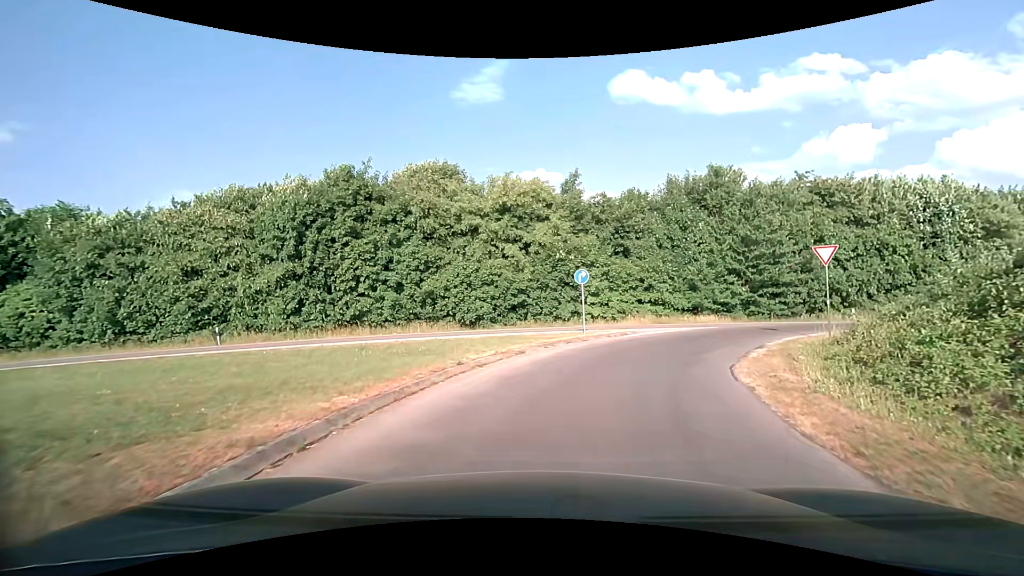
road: secondary_link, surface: asphalt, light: Day
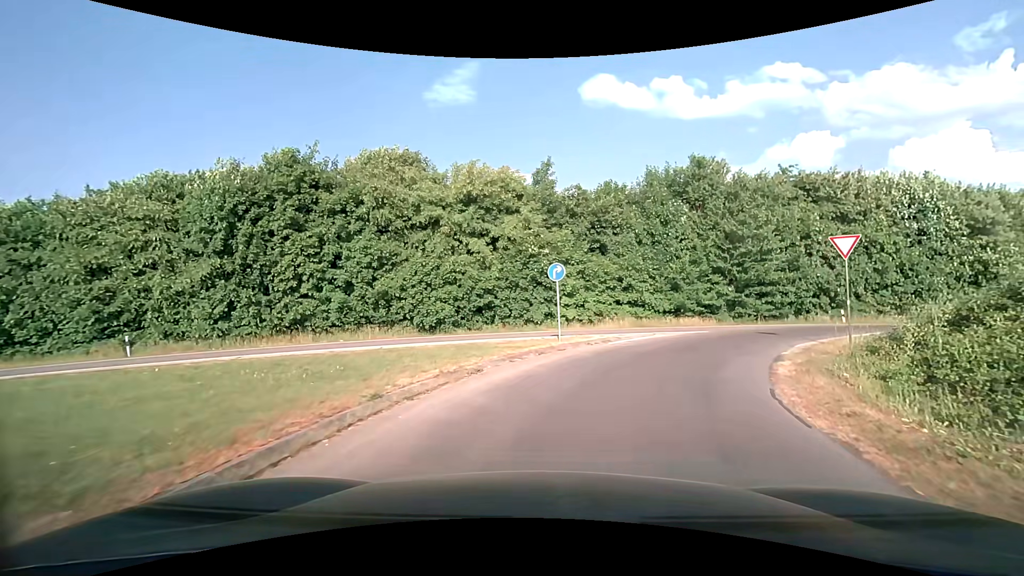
(+0.1, +3.5) m; +3°
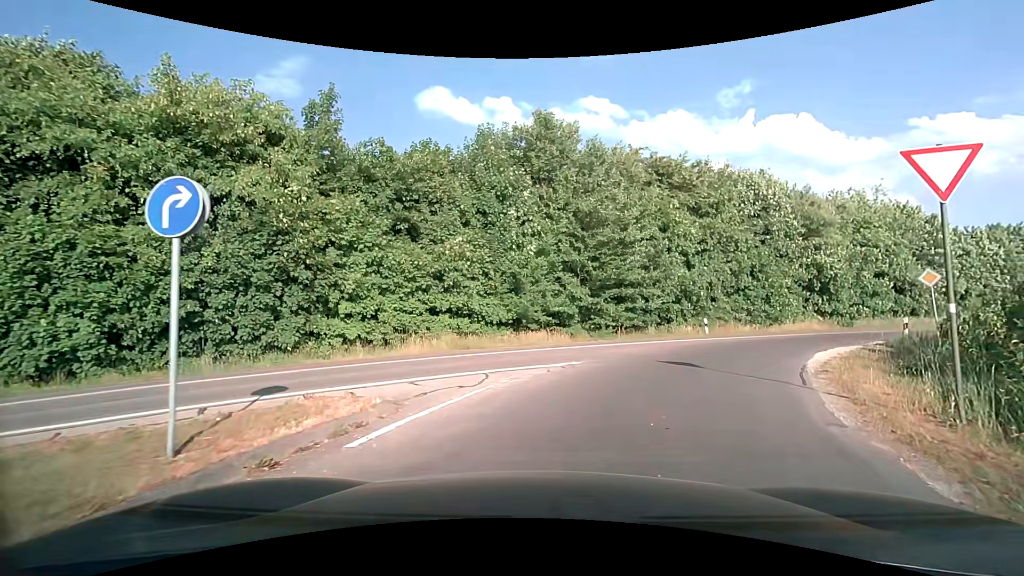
(+1.9, +11.4) m; +19°
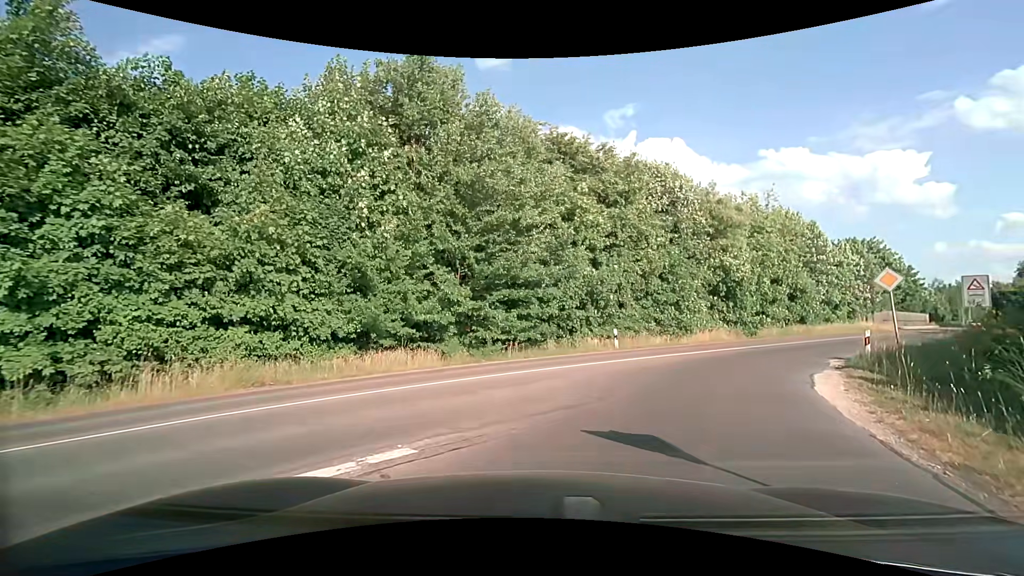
(+0.8, +7.0) m; +12°
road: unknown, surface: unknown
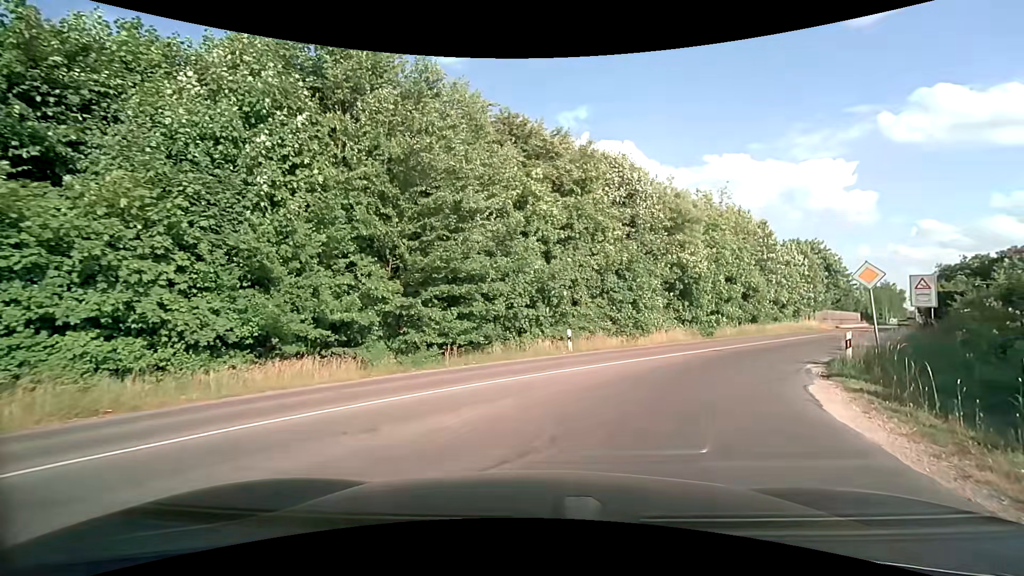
(+0.1, +2.7) m; +6°
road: secondary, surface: asphalt
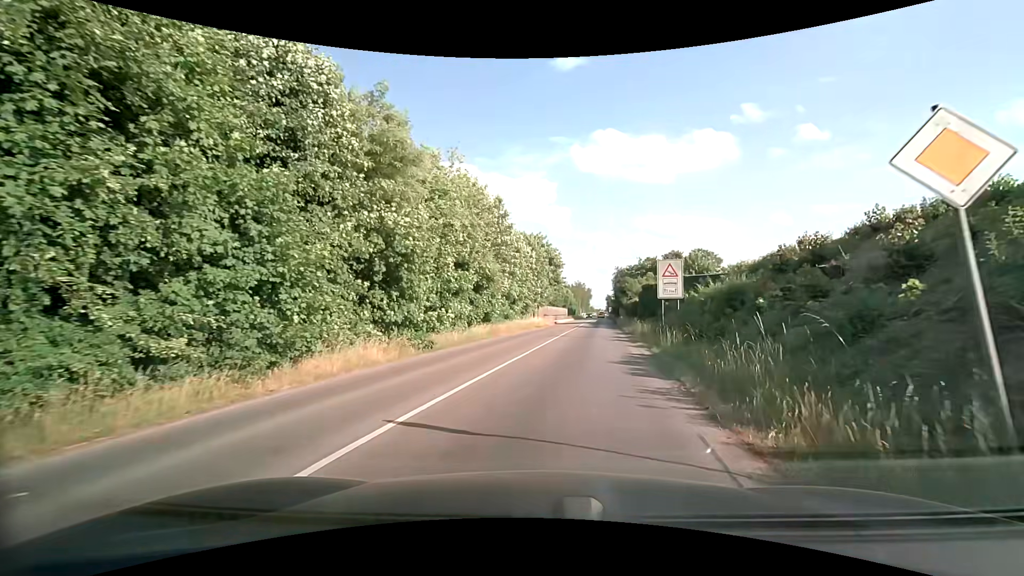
(+3.9, +13.7) m; +30°
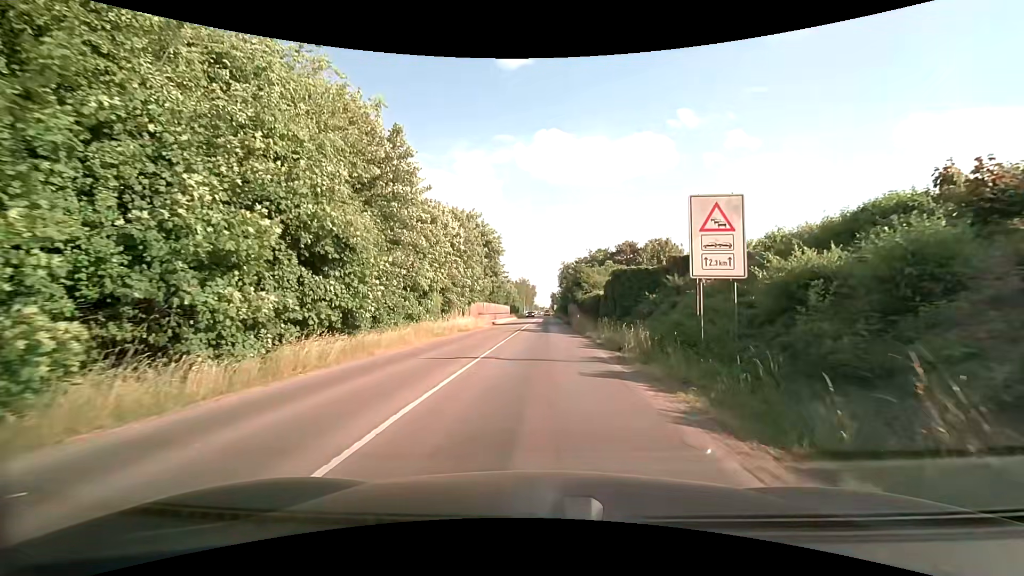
(+1.0, +15.1) m; +6°
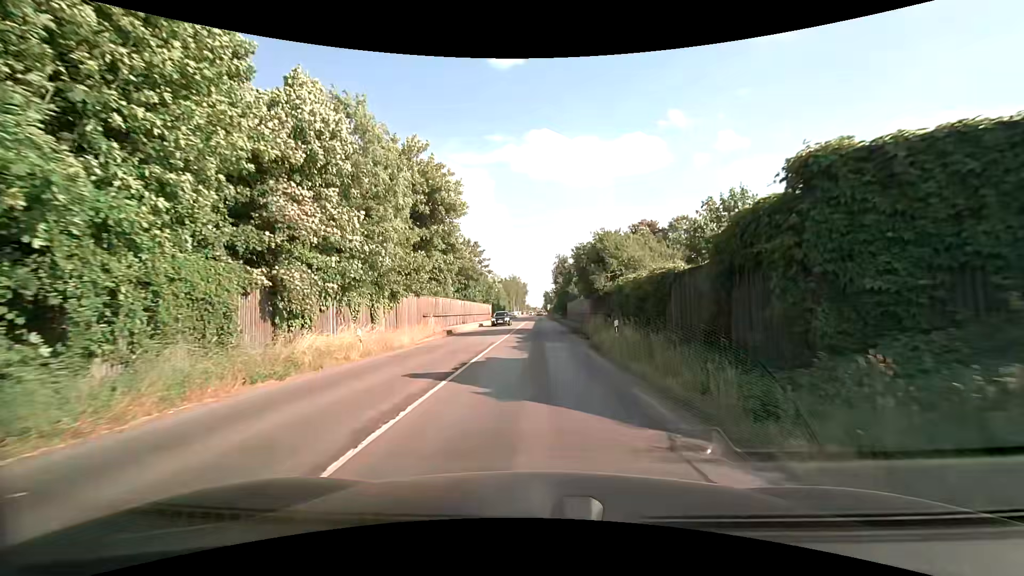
(+0.4, +24.0) m; +1°
(0, +10) (0, +20) (0, +30) (0, +40) (0, +50) (0, +60) (+1, +70) (+1, +80) (+1, +90) (+1, +100) m
